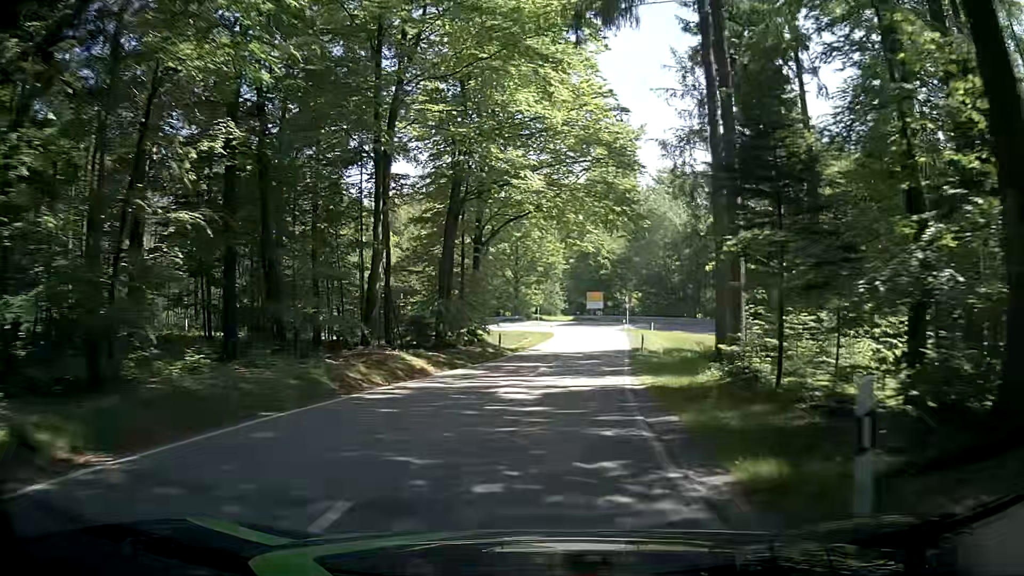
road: tertiary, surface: asphalt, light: Day
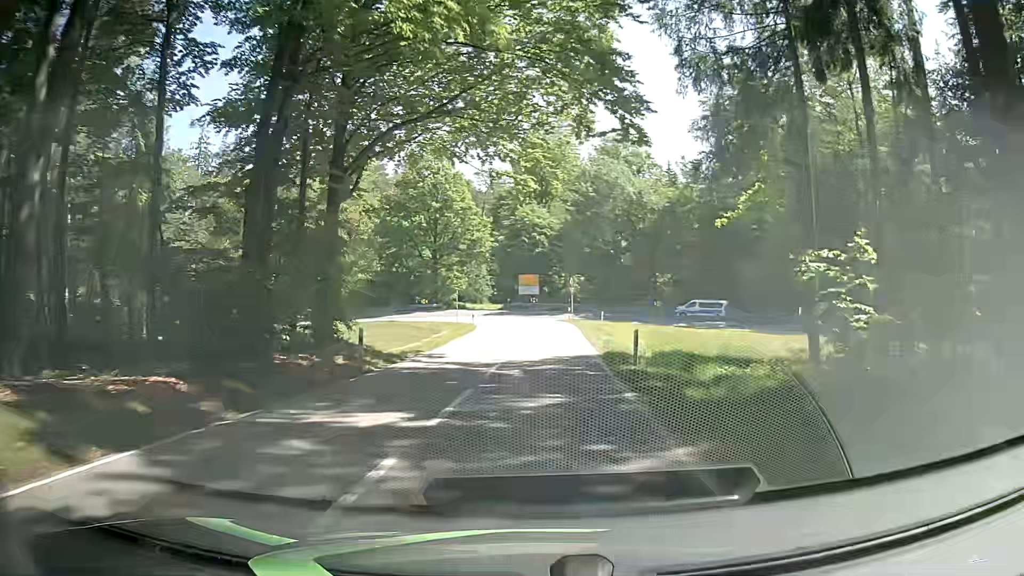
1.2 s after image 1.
(+0.5, +16.2) m; +6°
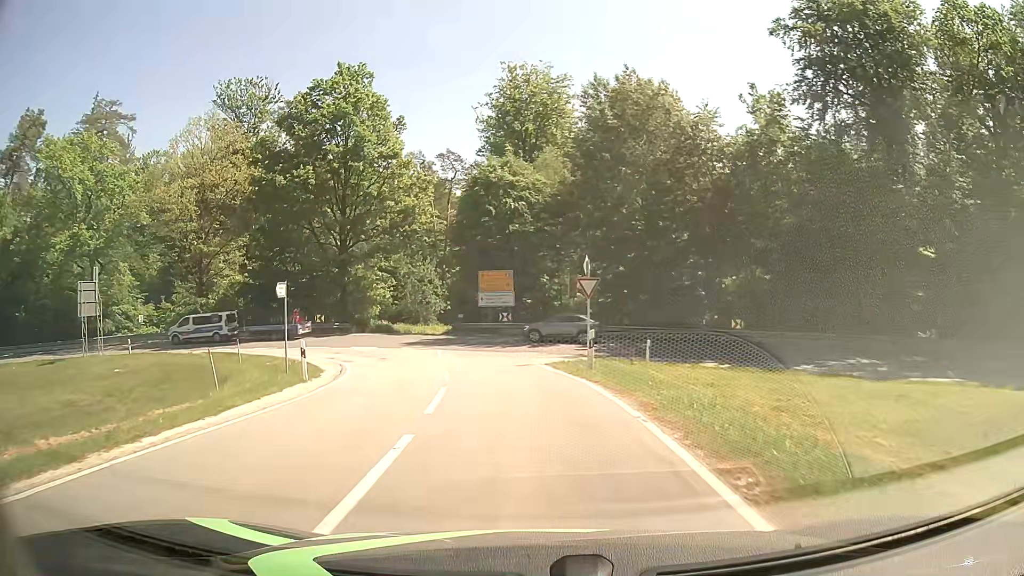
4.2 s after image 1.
(+0.8, +34.4) m; +1°
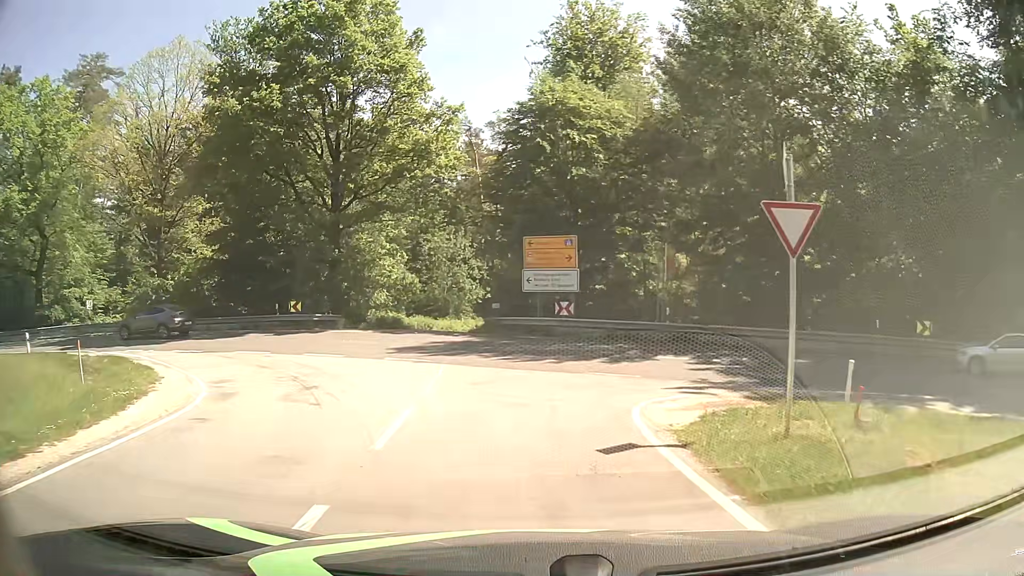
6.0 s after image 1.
(-0.3, +14.9) m; -4°
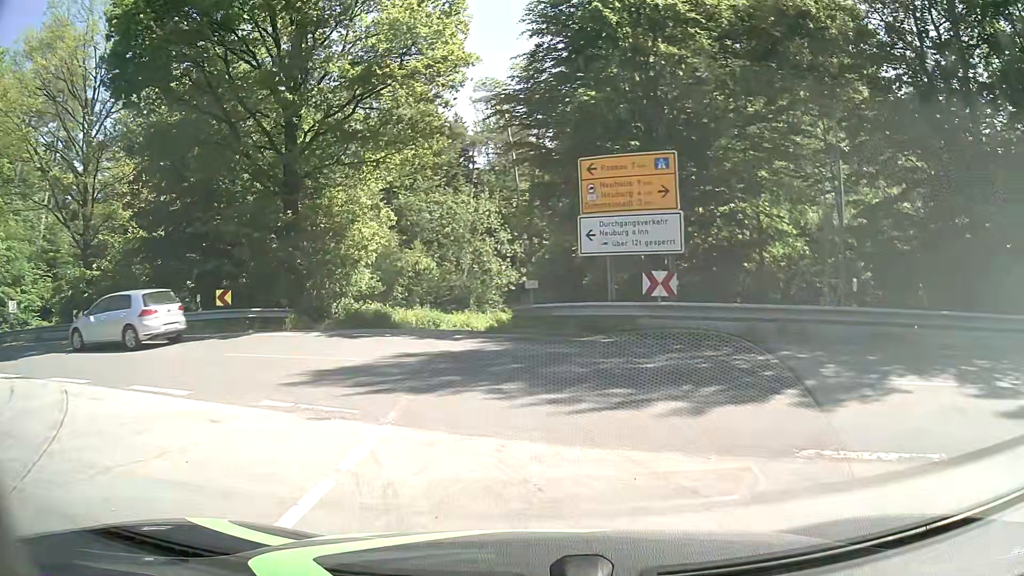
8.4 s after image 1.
(-0.4, +11.9) m; -3°
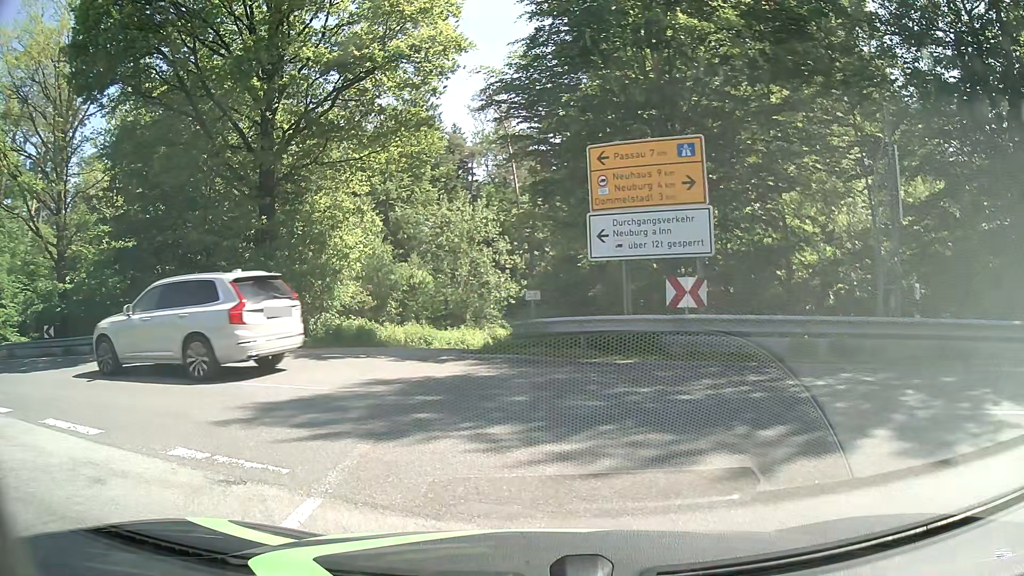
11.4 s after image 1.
(0.0, +2.3) m; 0°
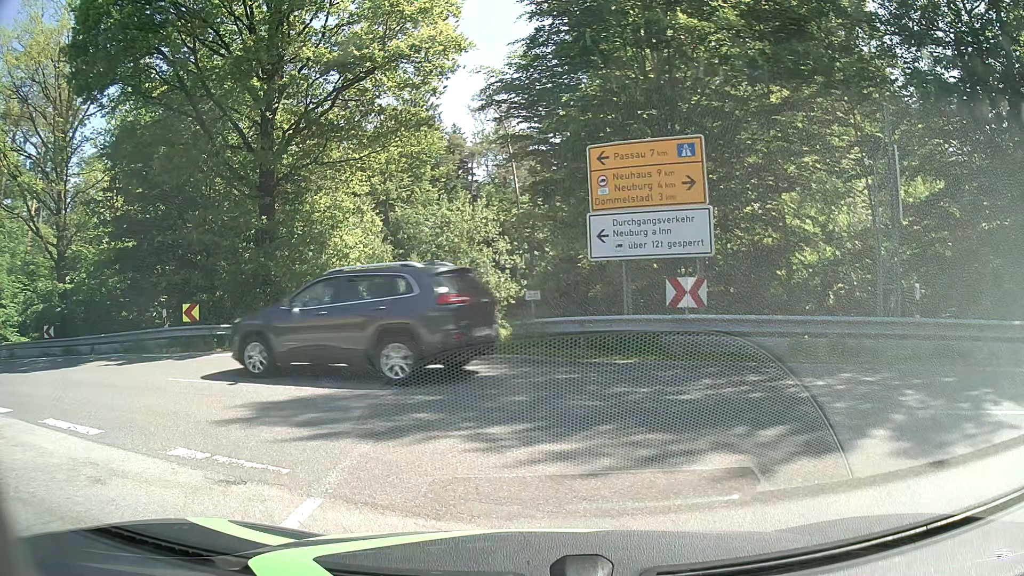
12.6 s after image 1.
(0.0, 0.0) m; 0°
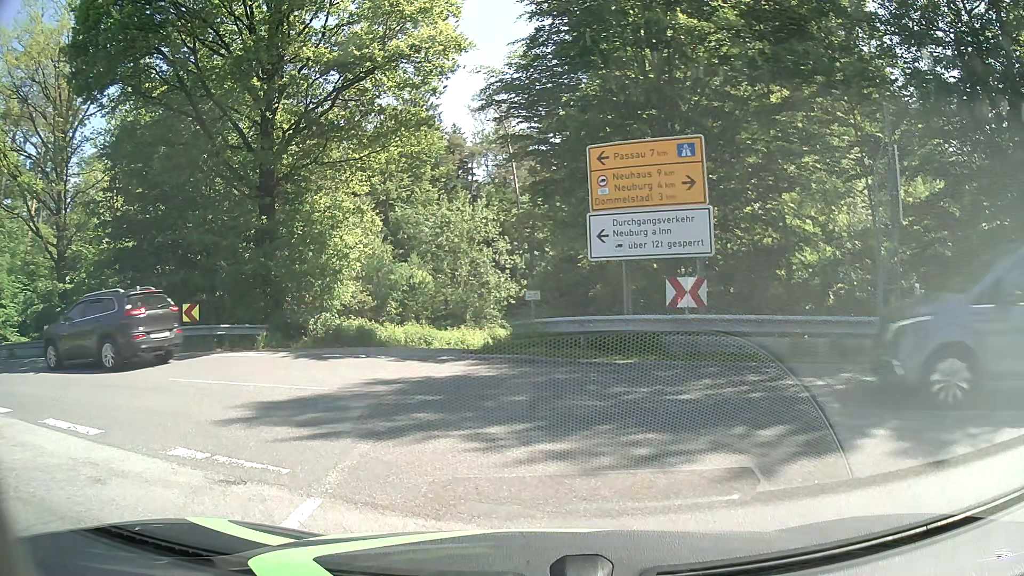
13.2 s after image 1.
(0.0, 0.0) m; 0°
